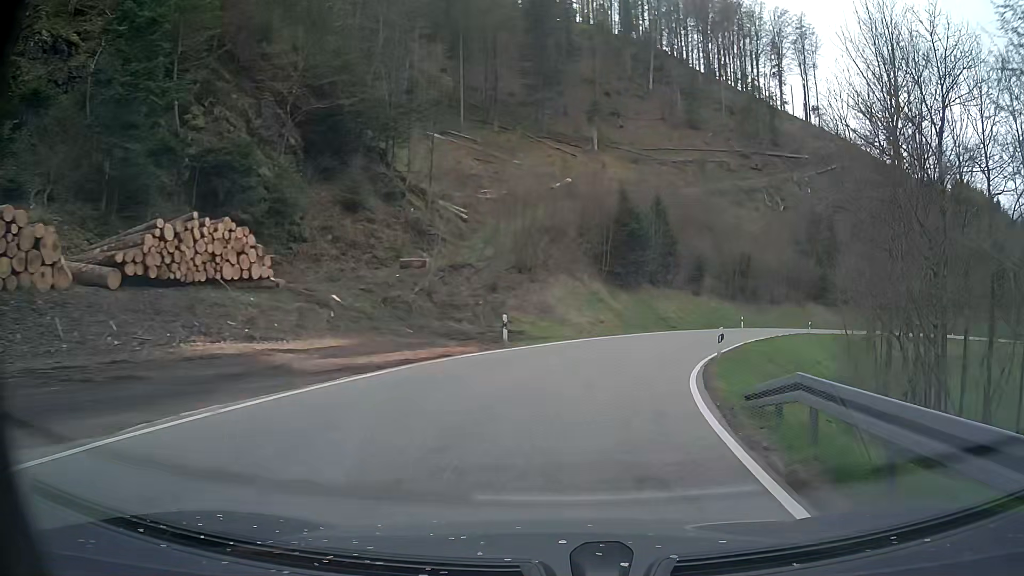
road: tertiary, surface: asphalt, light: Day
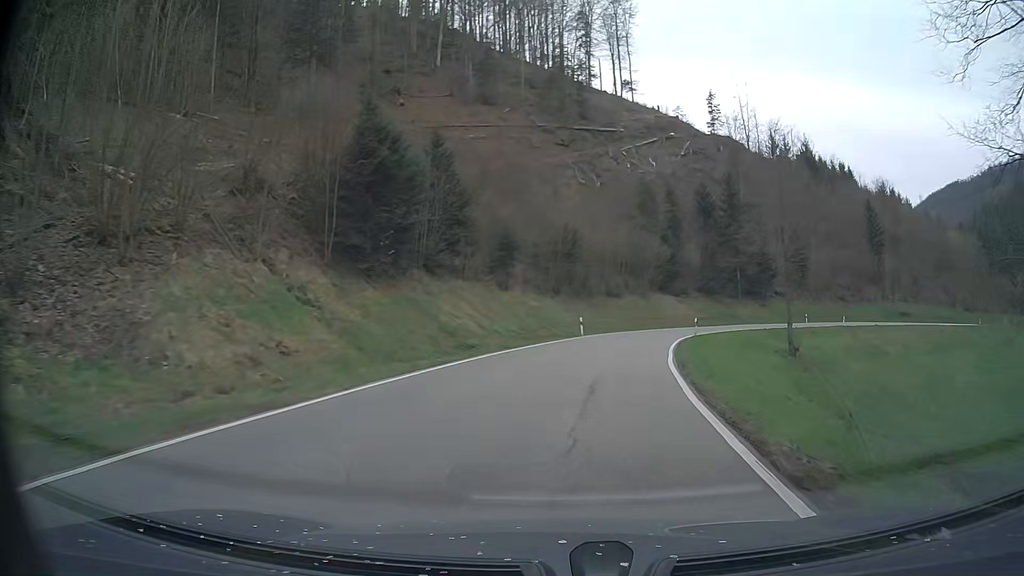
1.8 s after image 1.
(+3.9, +24.6) m; +17°
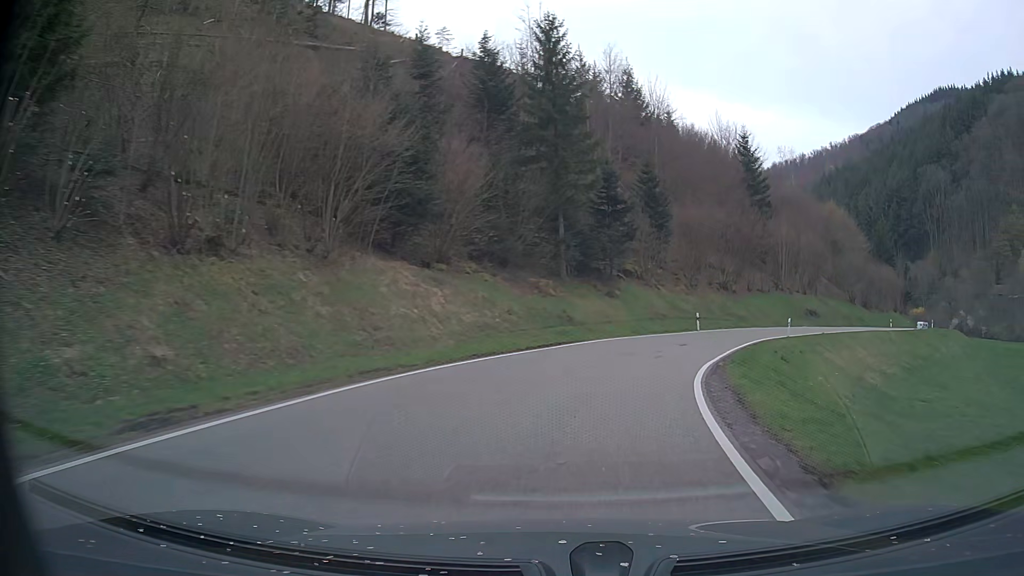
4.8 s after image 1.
(+7.7, +44.7) m; +21°
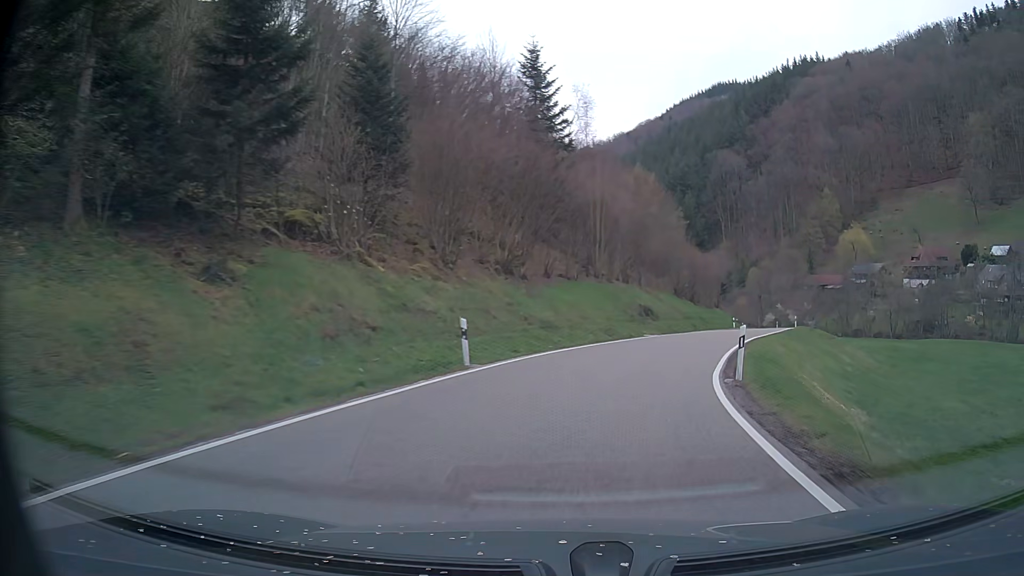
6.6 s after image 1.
(+5.1, +26.3) m; +21°
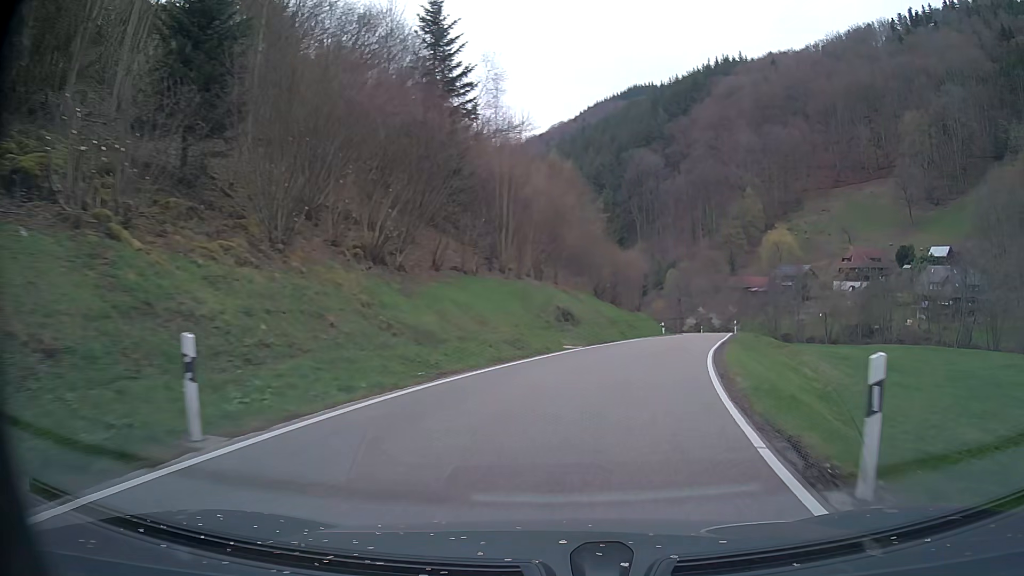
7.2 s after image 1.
(+0.6, +8.9) m; +7°
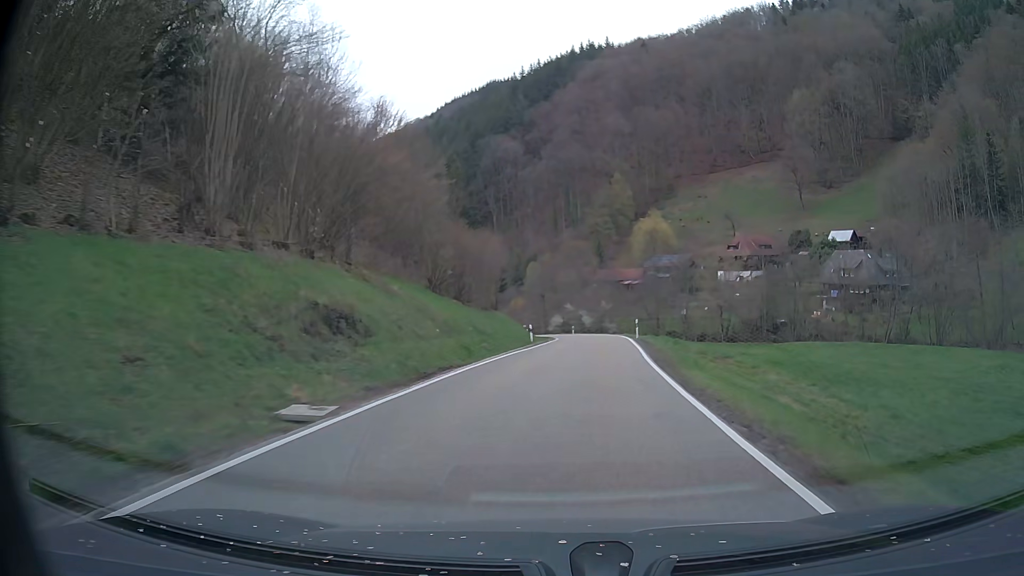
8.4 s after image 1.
(+2.3, +17.6) m; +13°
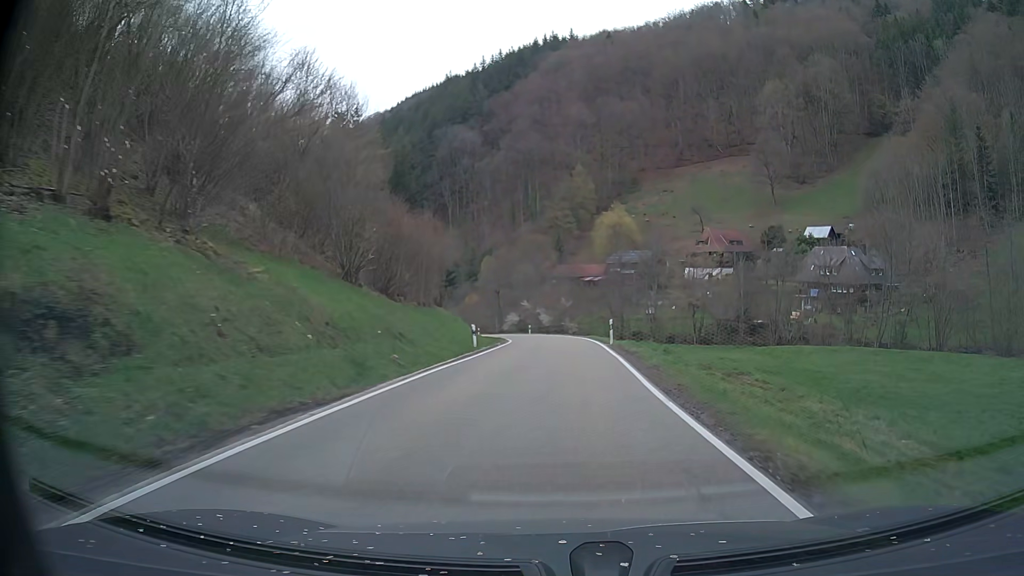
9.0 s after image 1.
(+0.3, +8.9) m; +4°
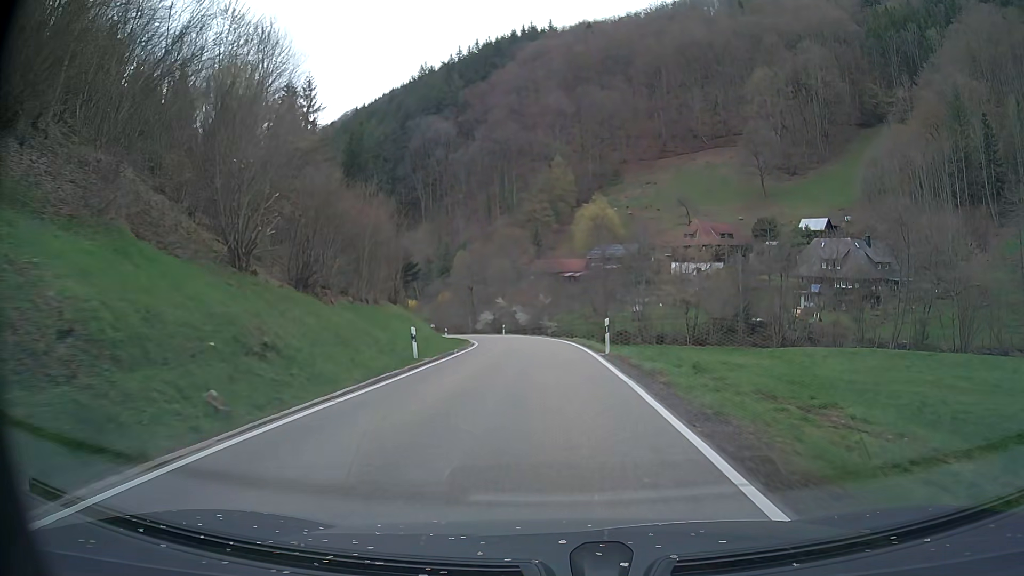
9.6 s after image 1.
(+0.2, +9.0) m; +2°
(0, +10) (0, +20) (0, +30) (-1, +40) (-2, +50) (-4, +60) (-7, +69) (-10, +79) (-14, +88) (-18, +97) m
